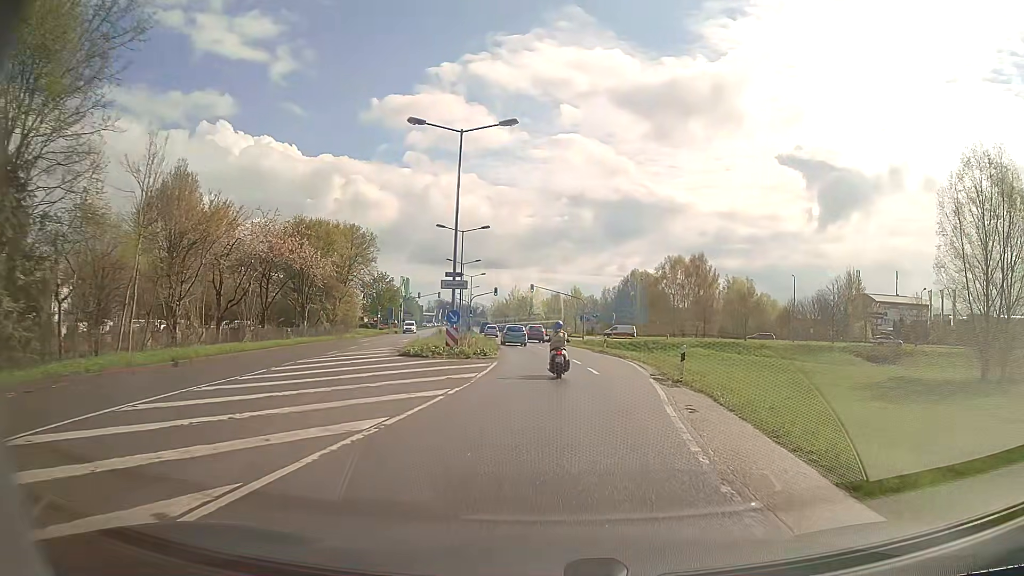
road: secondary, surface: asphalt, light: Day
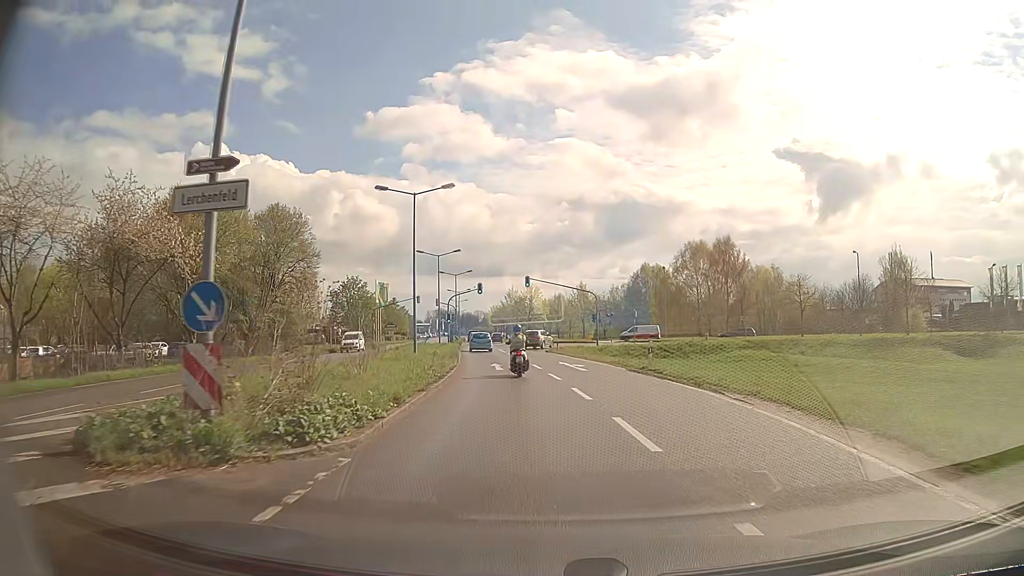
(+0.1, +19.9) m; 0°
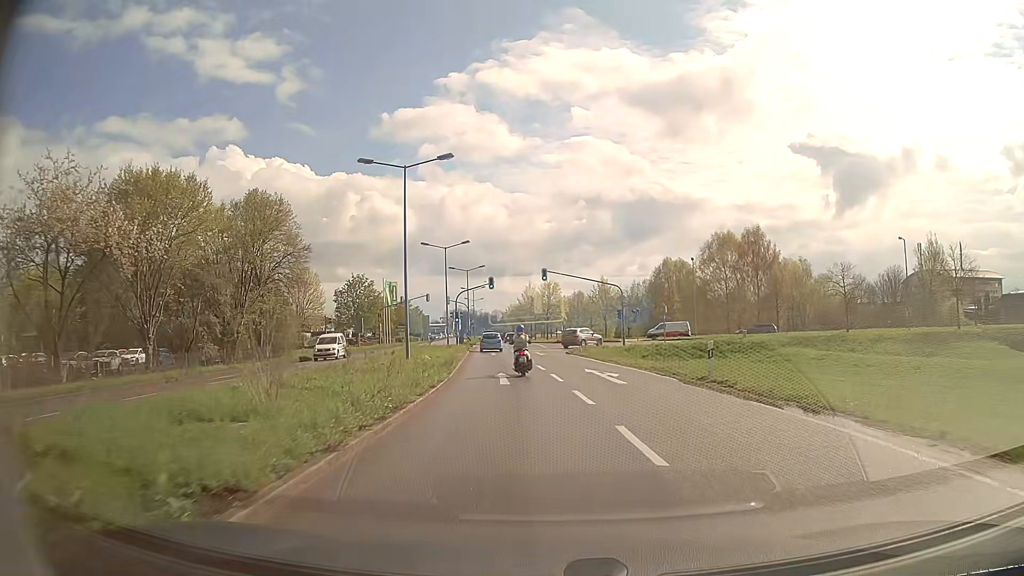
(-0.1, +6.9) m; -1°
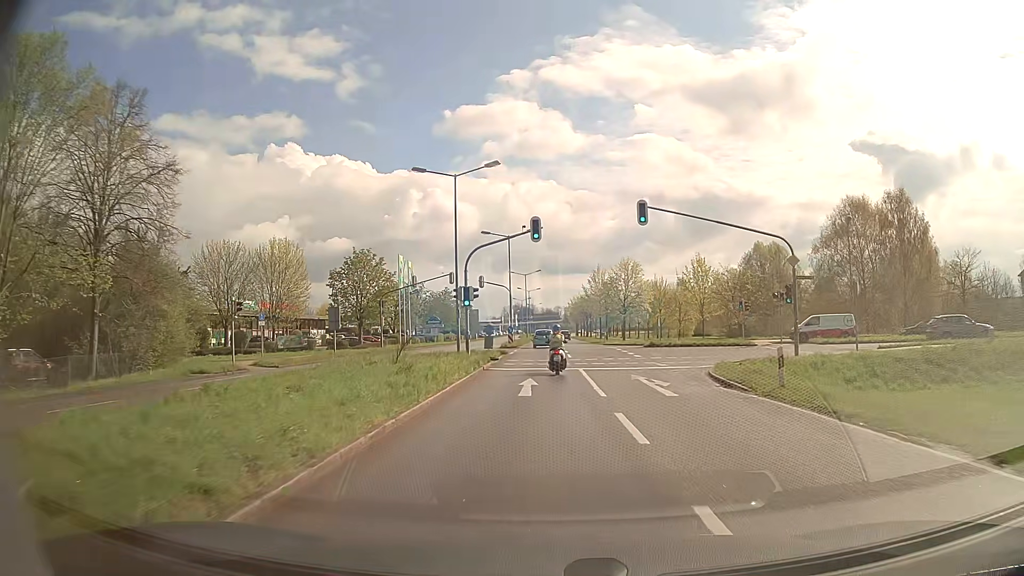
(-1.8, +28.6) m; -6°
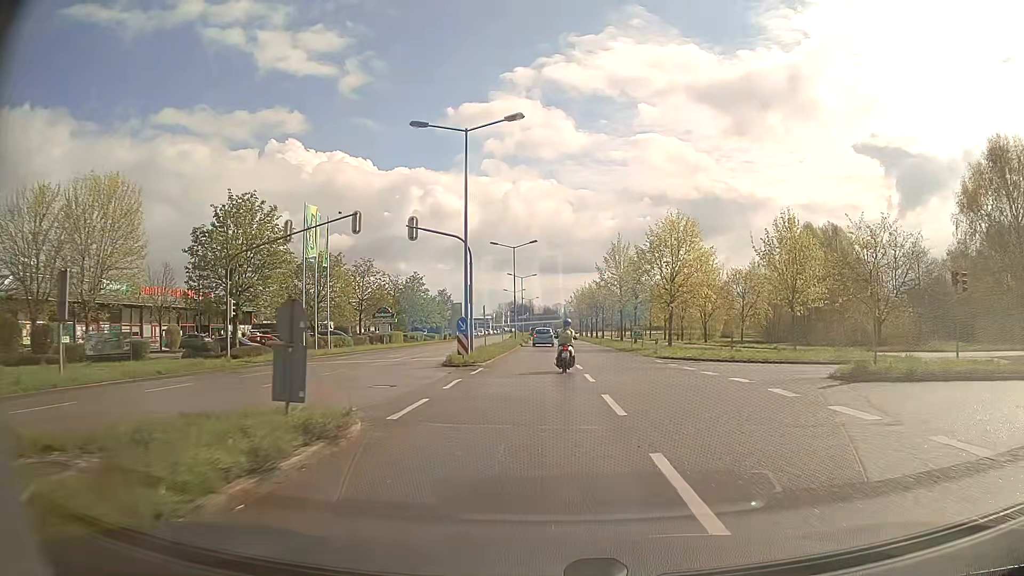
(-0.3, +30.4) m; 0°
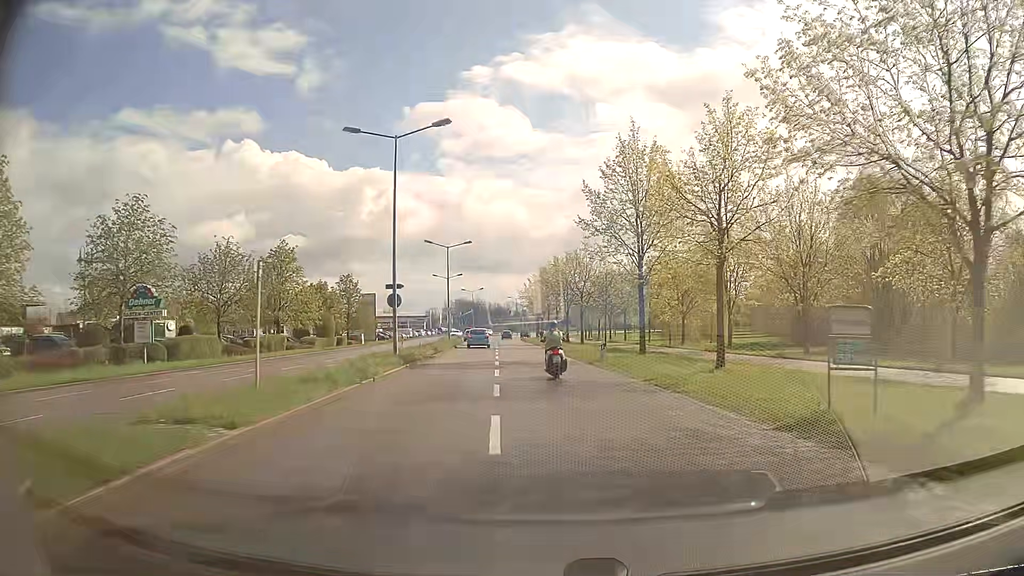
(+1.0, +38.5) m; +4°
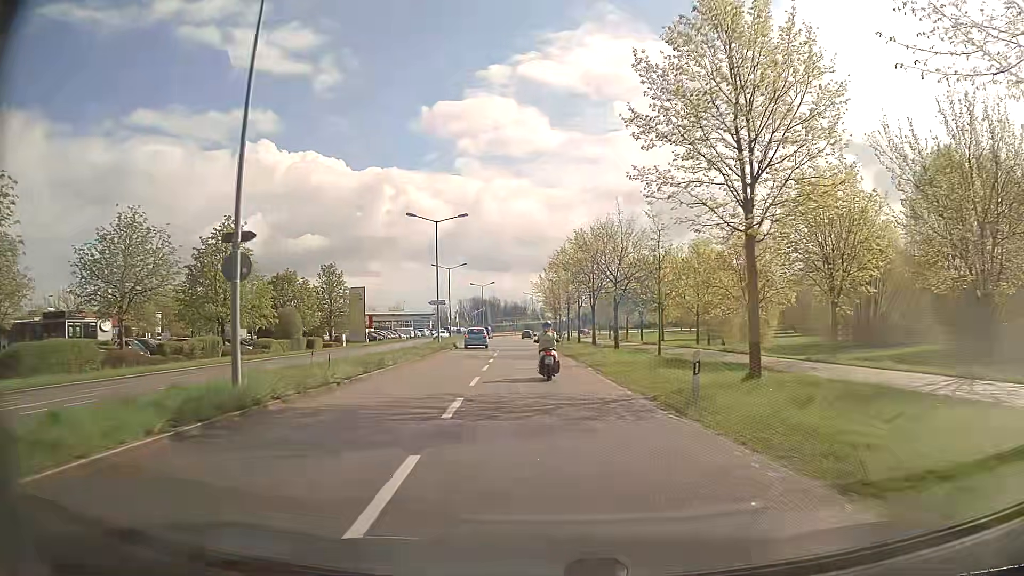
(0.0, +15.3) m; -1°
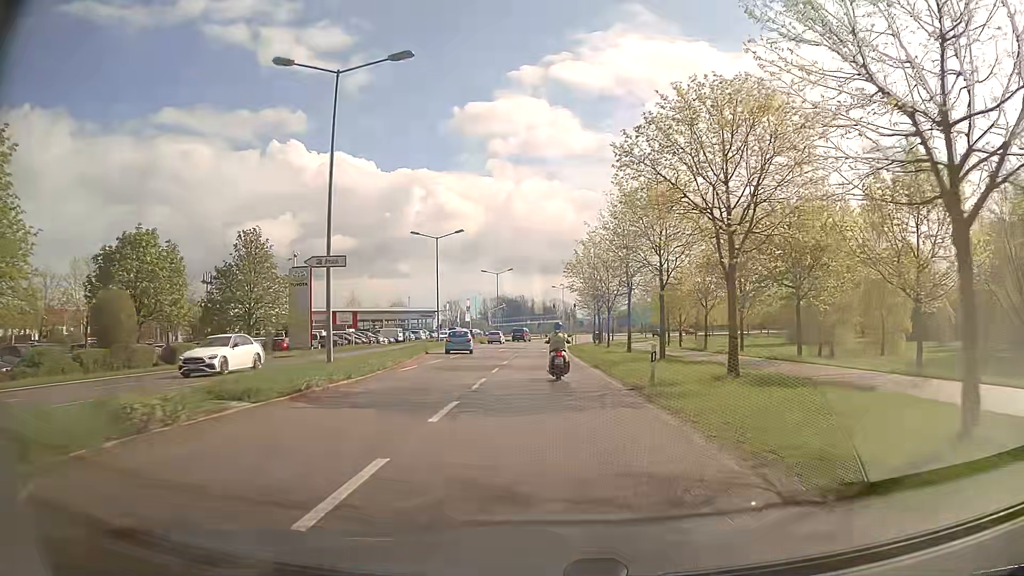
(-0.9, +30.4) m; -2°
